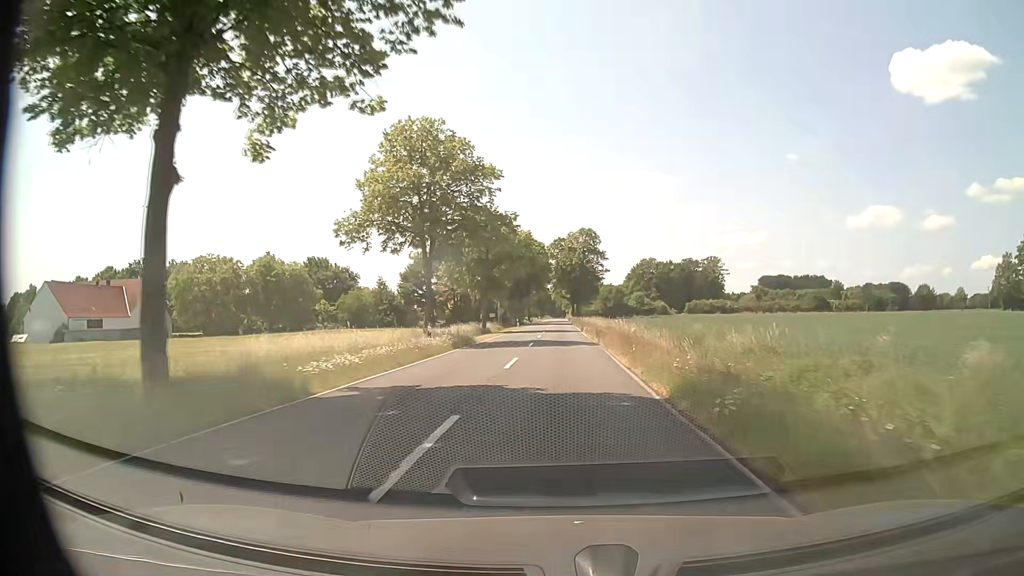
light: Day
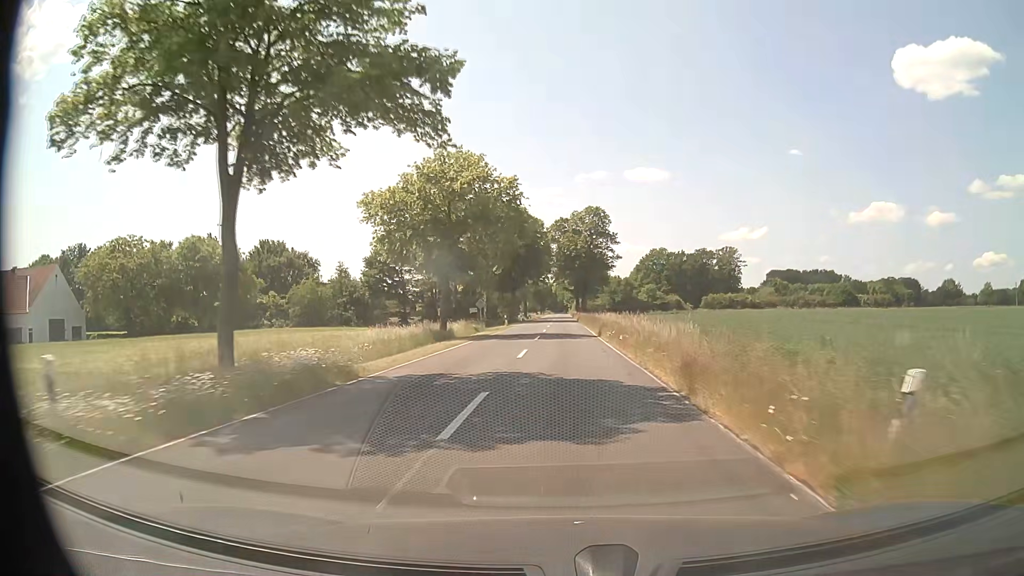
(0.0, +22.0) m; 0°
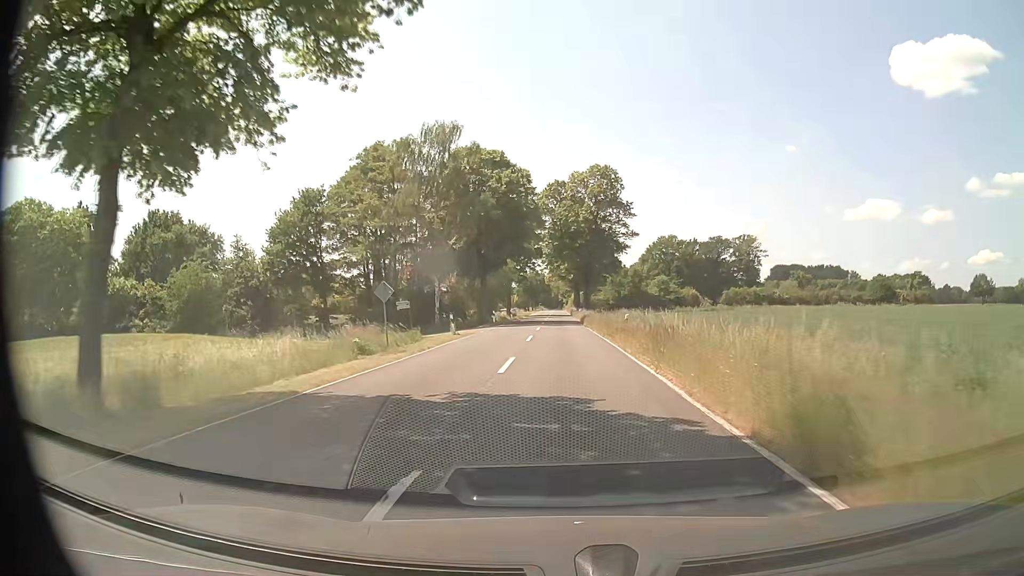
(+0.1, +29.6) m; 0°
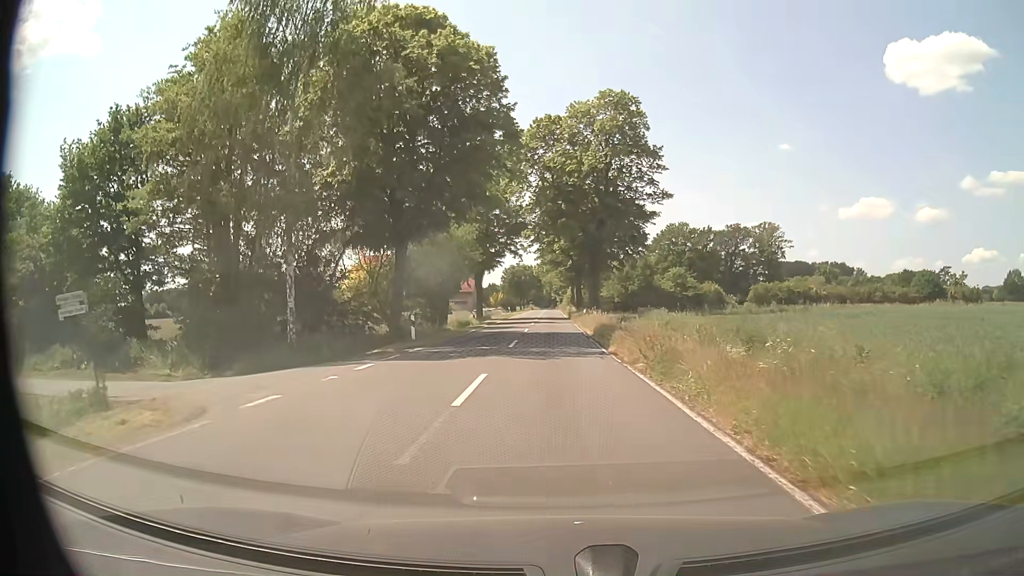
(+0.1, +27.9) m; +1°
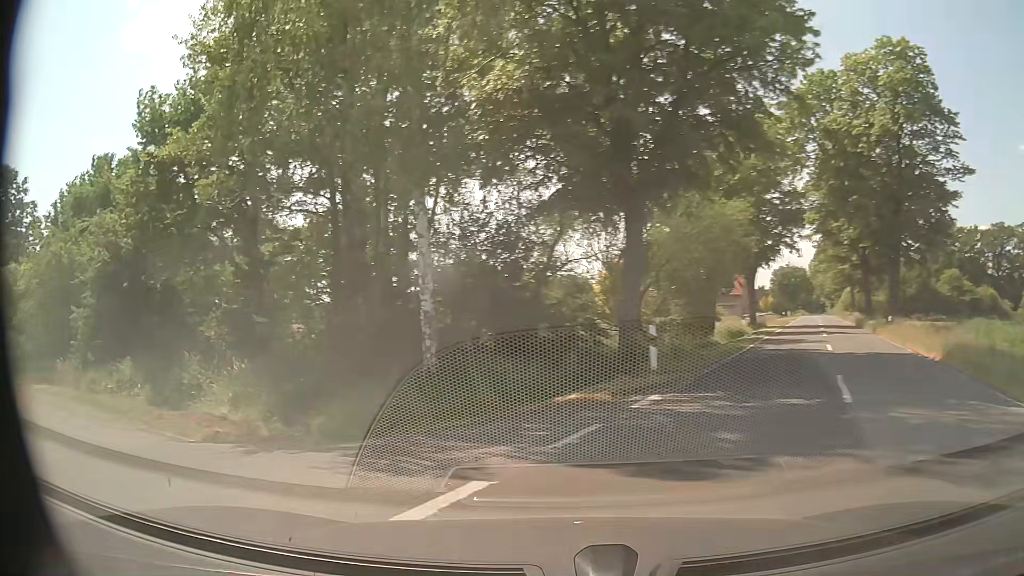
(-1.1, +11.2) m; -23°
